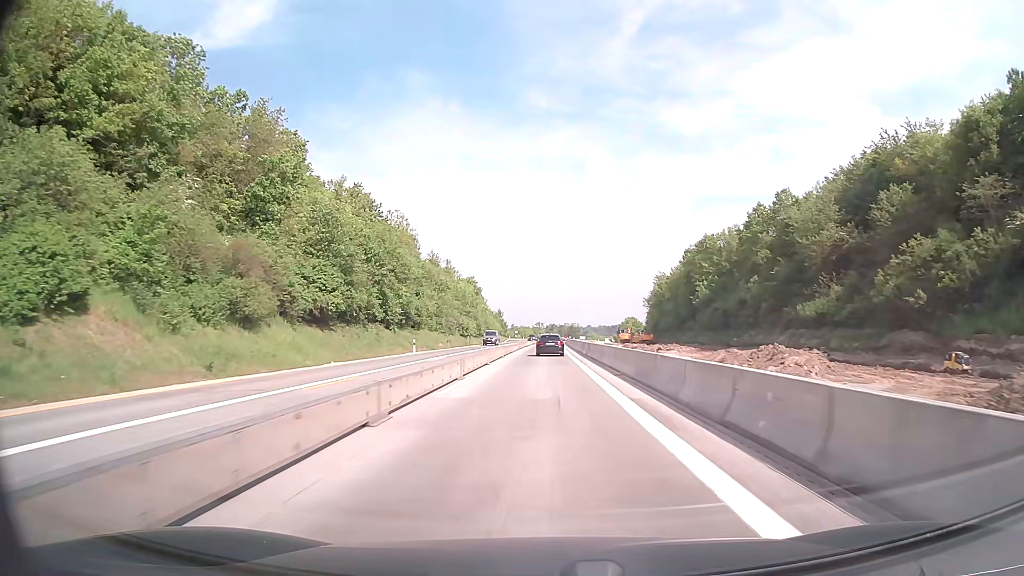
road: motorway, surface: concrete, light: Day
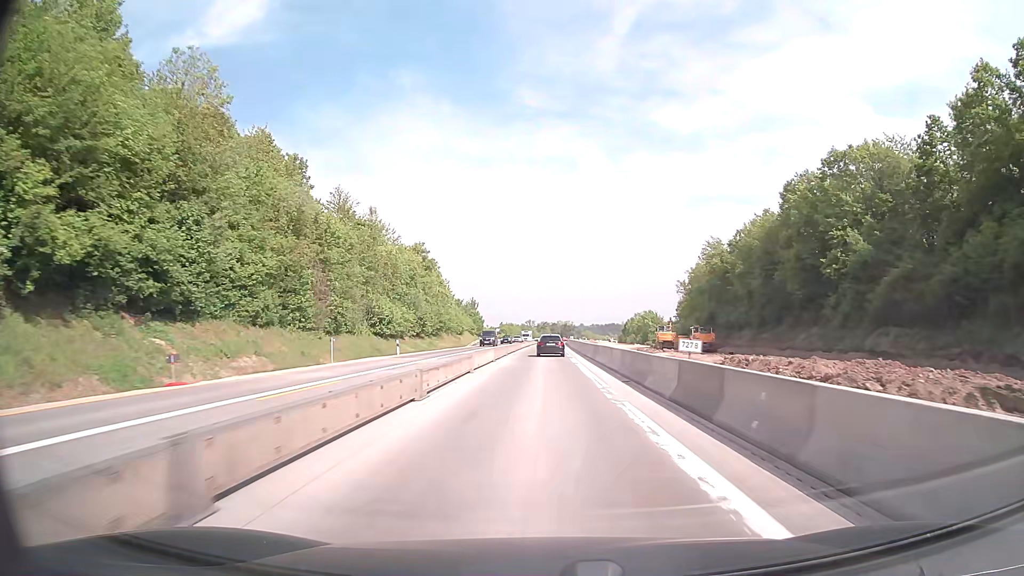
(+0.3, +56.0) m; +1°
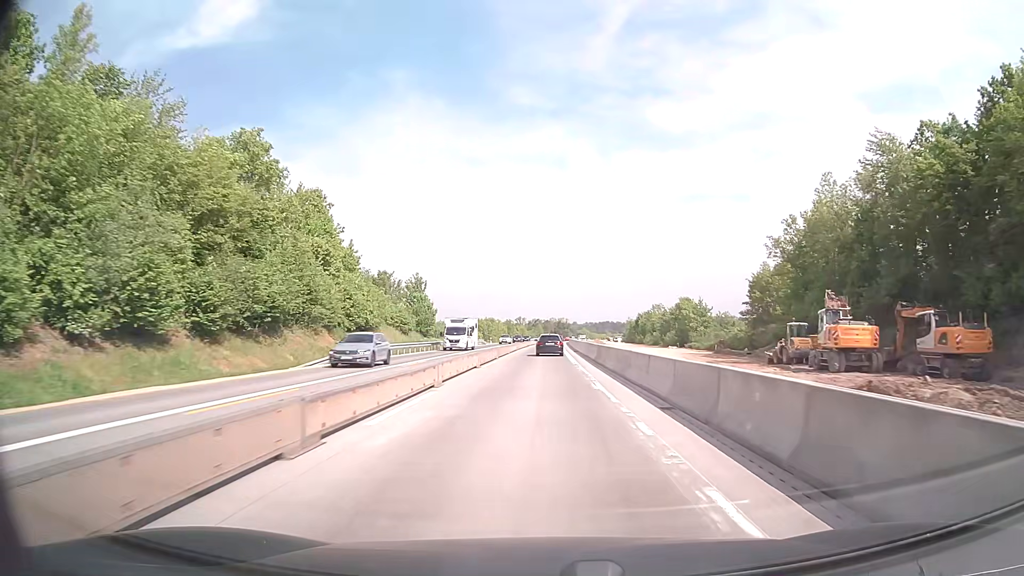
(+0.3, +56.7) m; +1°
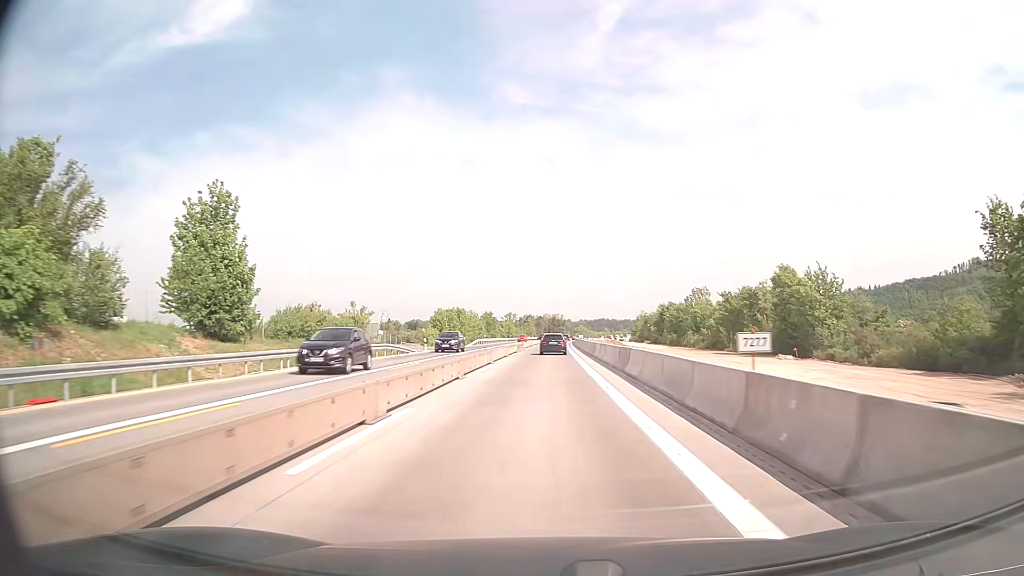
(+0.3, +57.3) m; +1°
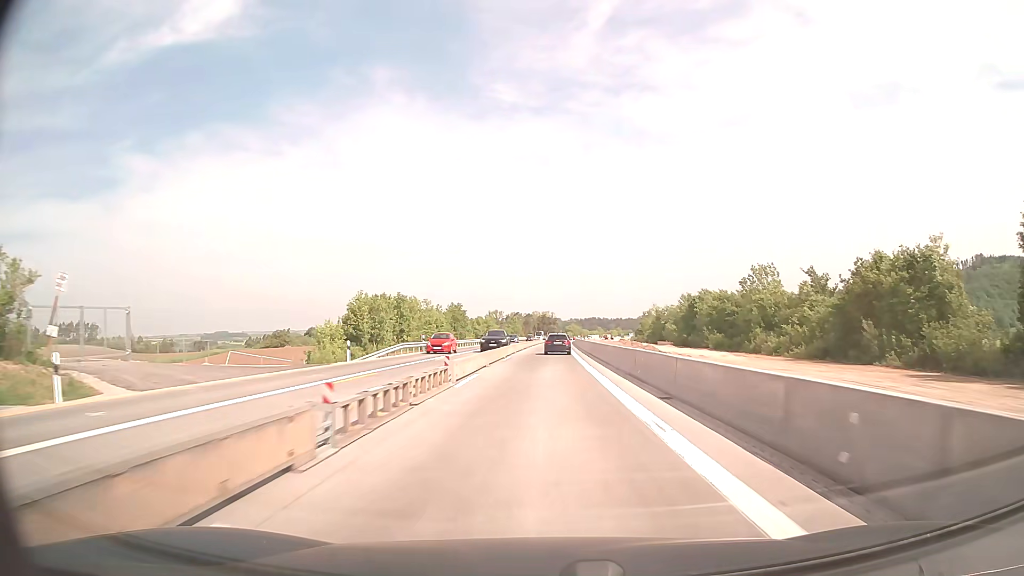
(+0.3, +43.5) m; +1°
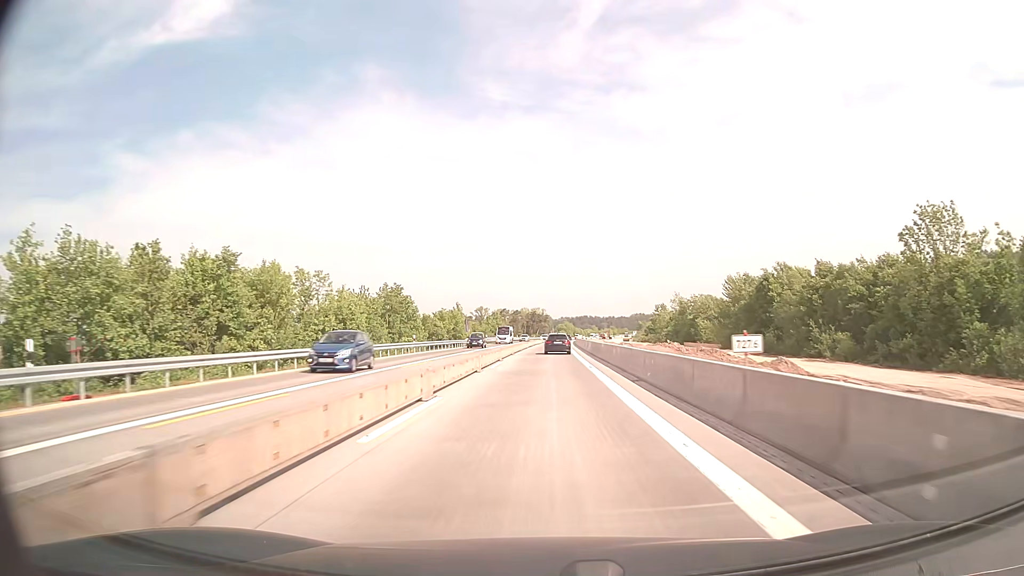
(+0.4, +44.0) m; +1°
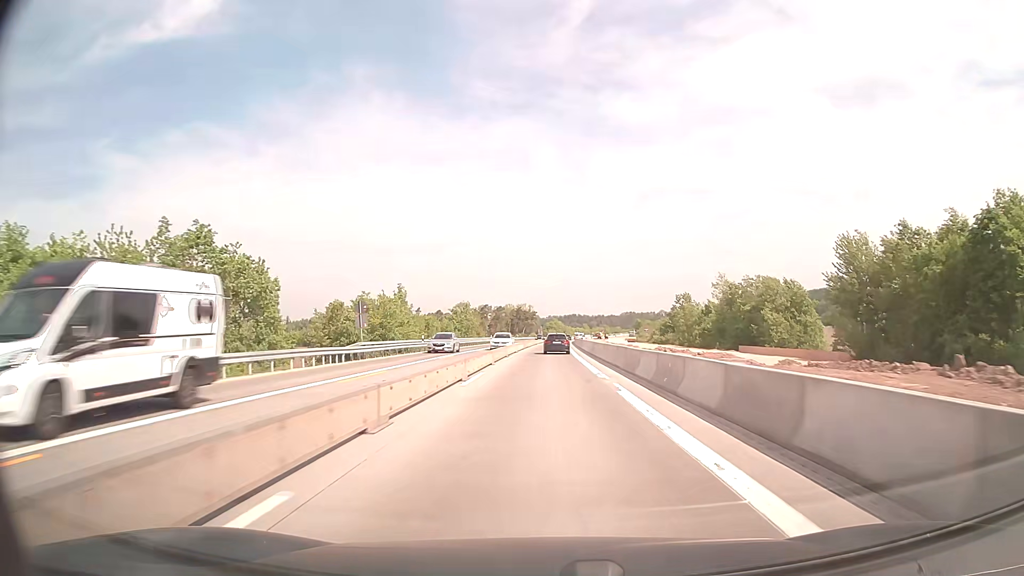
(+0.3, +44.4) m; +1°
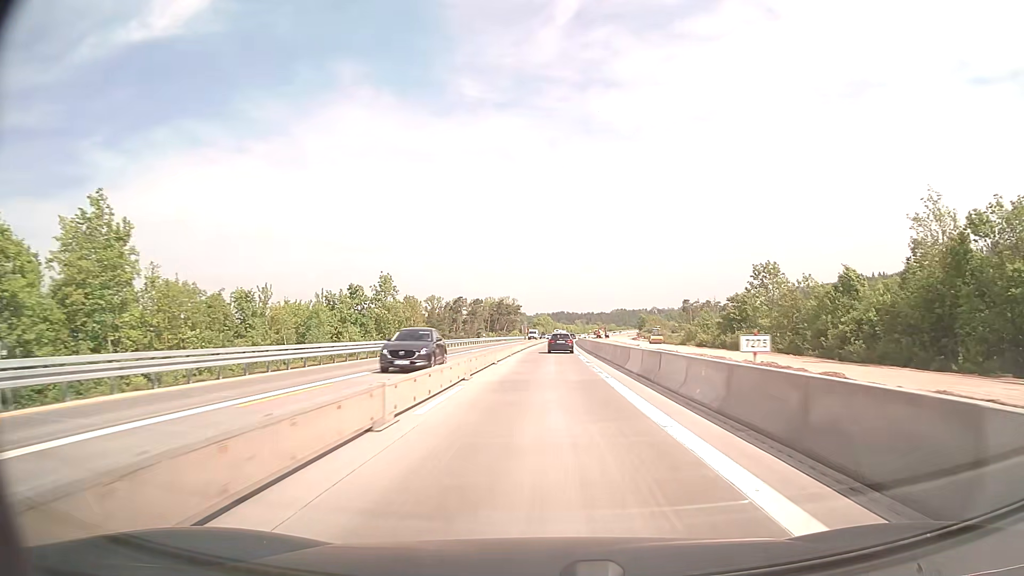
(+0.5, +59.9) m; +1°
(0, +10) (0, +20) (0, +30) (0, +40) (+1, +50) (+1, +60) (+1, +70) (+1, +80) (+2, +90) (+2, +100) m
